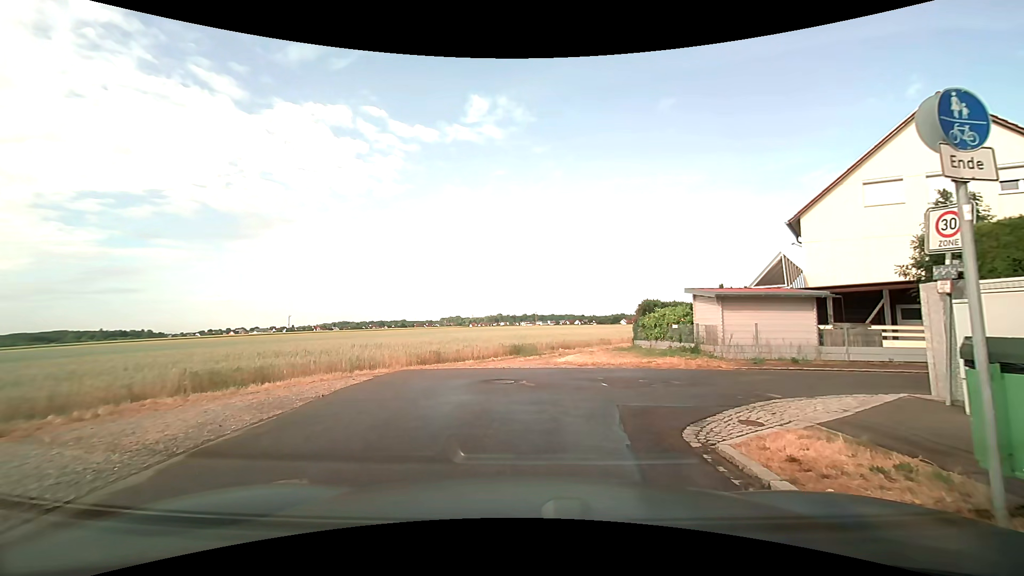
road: residential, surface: asphalt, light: Day
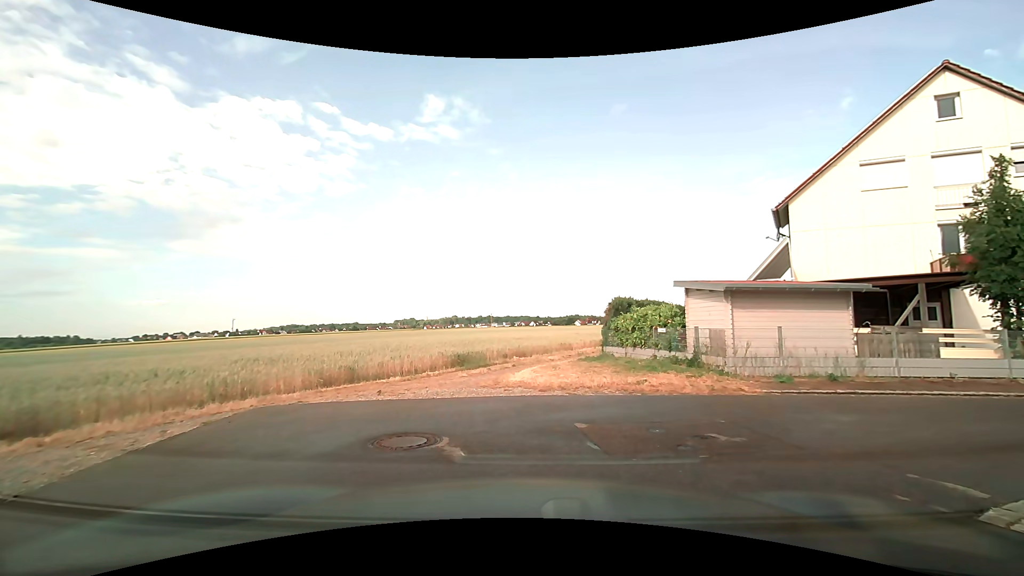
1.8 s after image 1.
(+0.1, +4.5) m; +3°
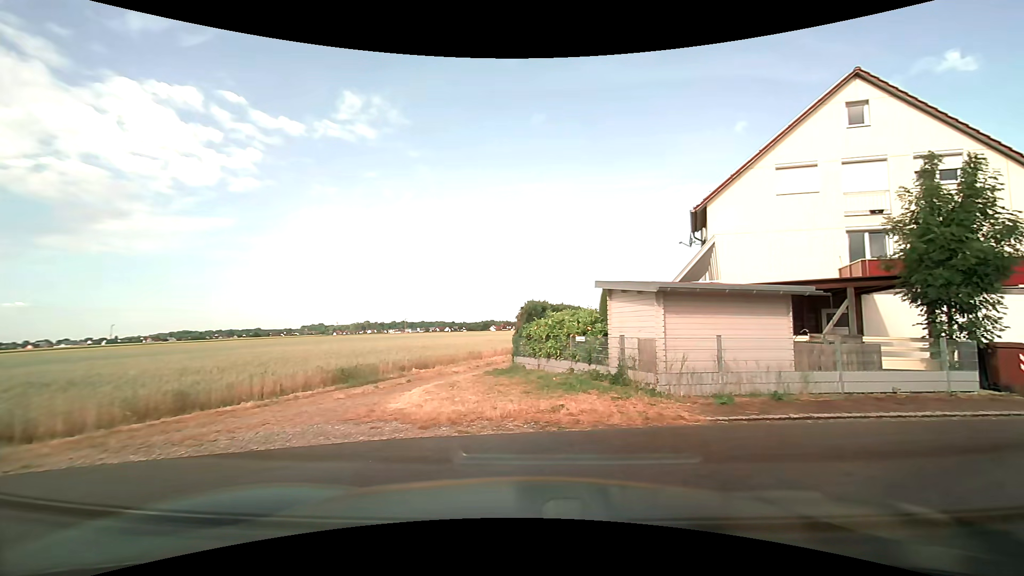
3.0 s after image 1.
(+0.2, +2.6) m; +10°
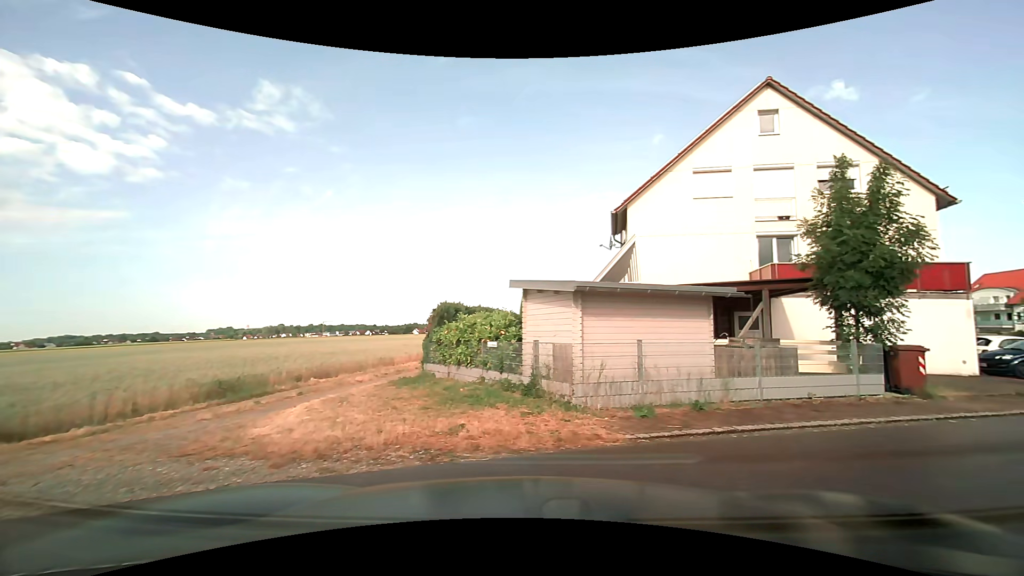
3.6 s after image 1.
(+0.1, +1.3) m; +6°
